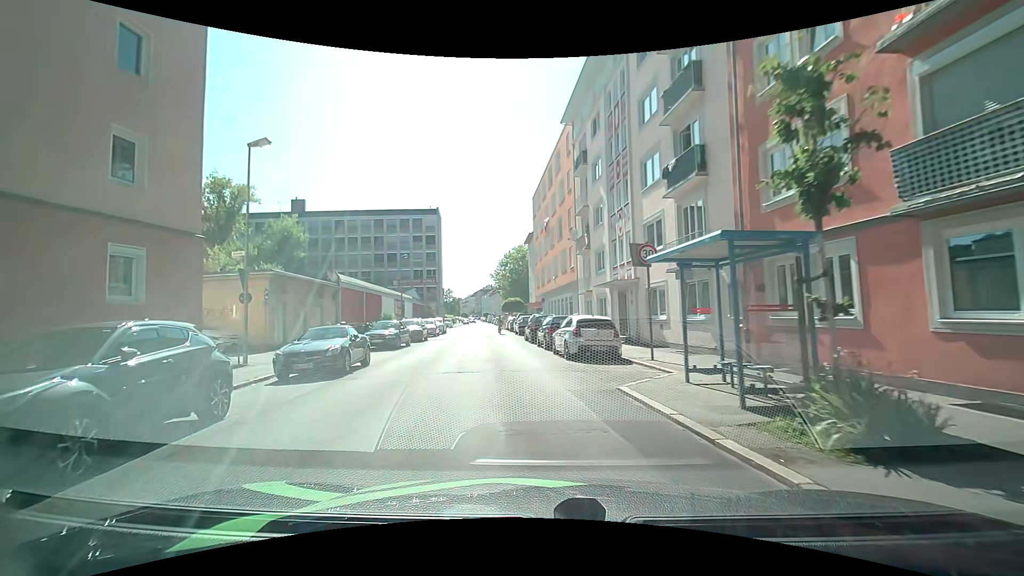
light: Day
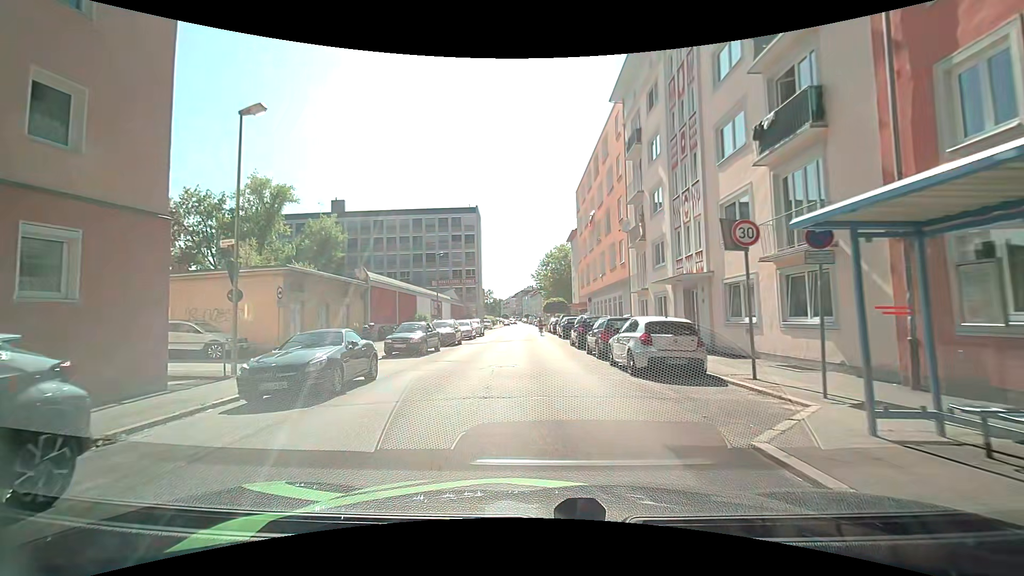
(-0.1, +3.7) m; -5°
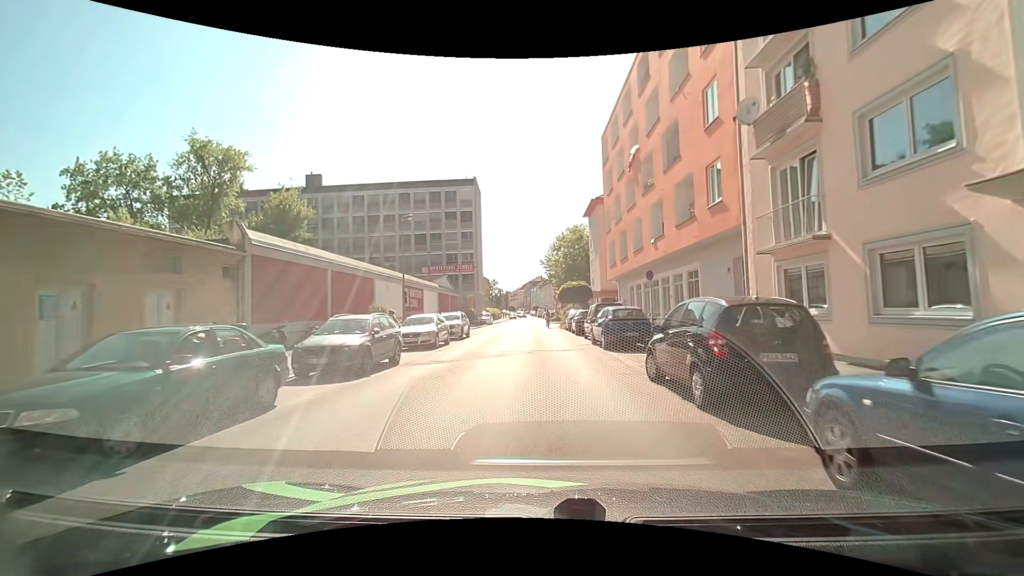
(0.0, +16.2) m; +1°
(0, +10) (0, +20) (0, +30) (0, +40) (-1, +50) (-1, +60) (-1, +70) (-1, +80) (-2, +90) (-2, +100) m
